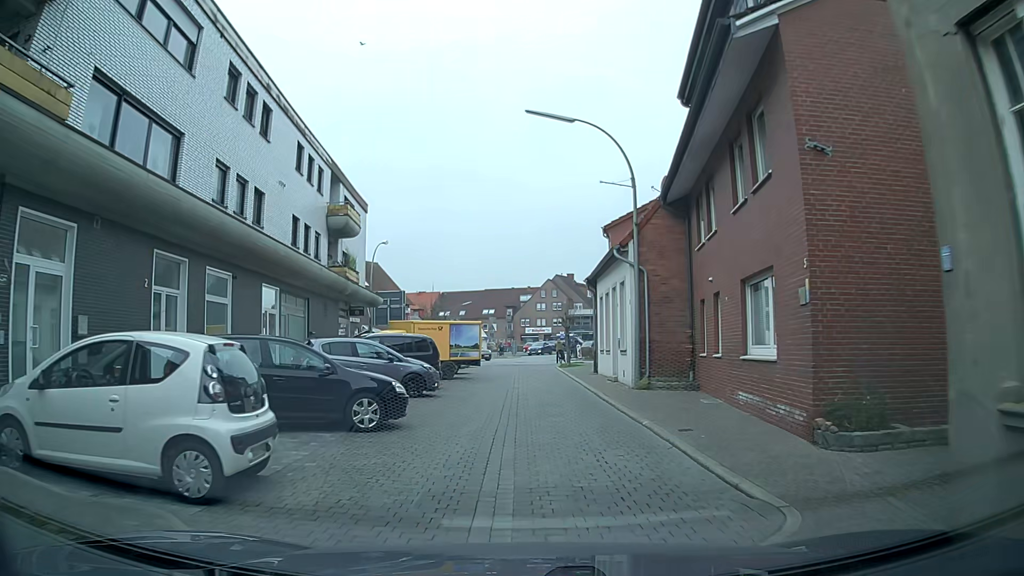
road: residential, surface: paving_stones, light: Day
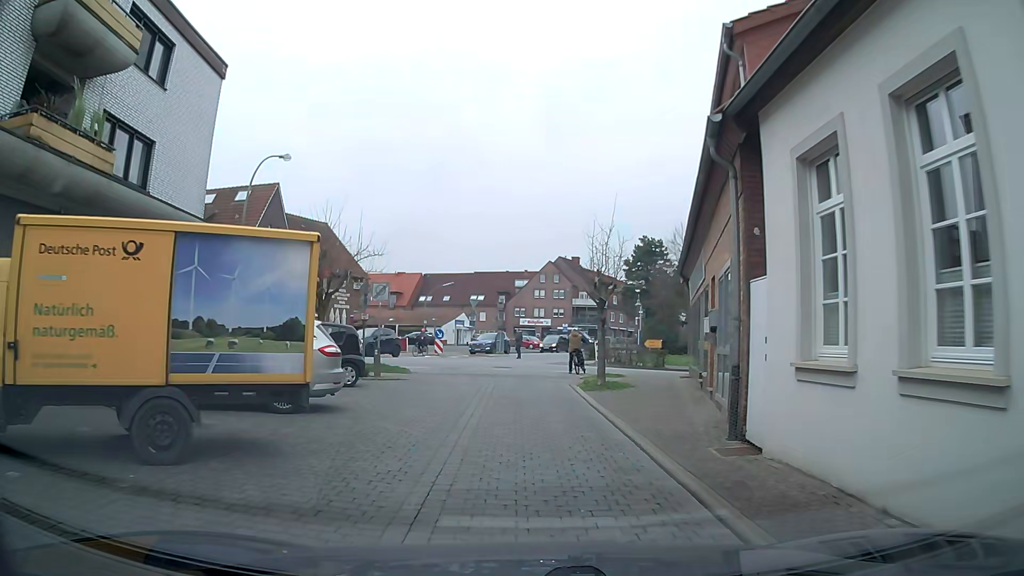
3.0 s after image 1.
(+0.1, +20.5) m; -2°
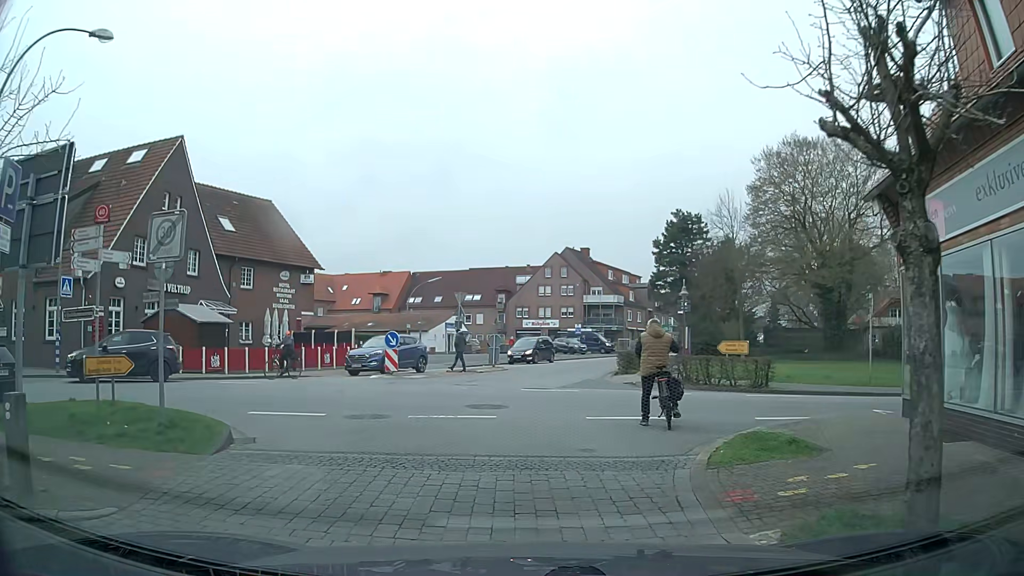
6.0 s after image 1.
(+0.3, +14.3) m; +1°
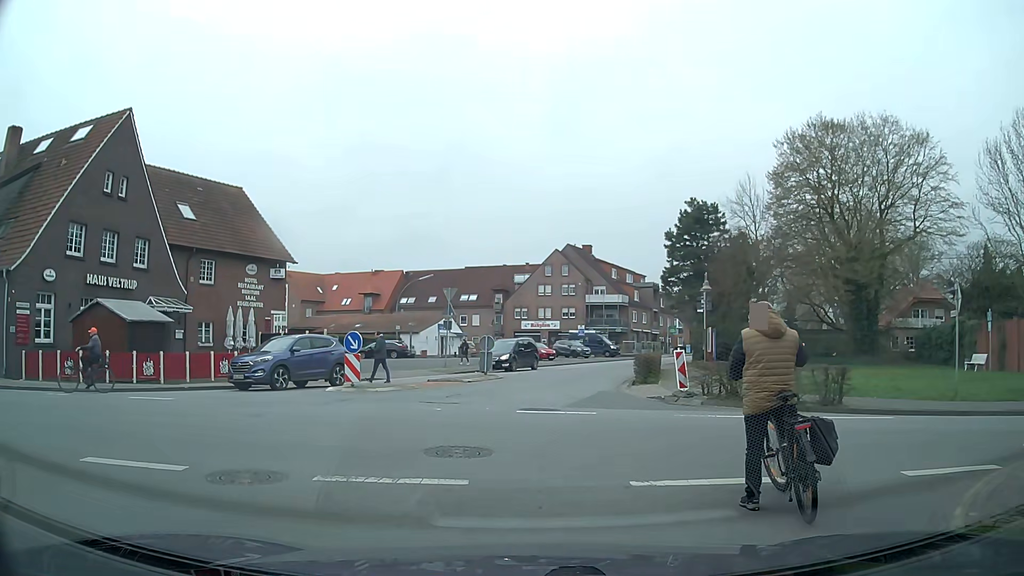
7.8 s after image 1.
(+0.1, +5.0) m; -2°
